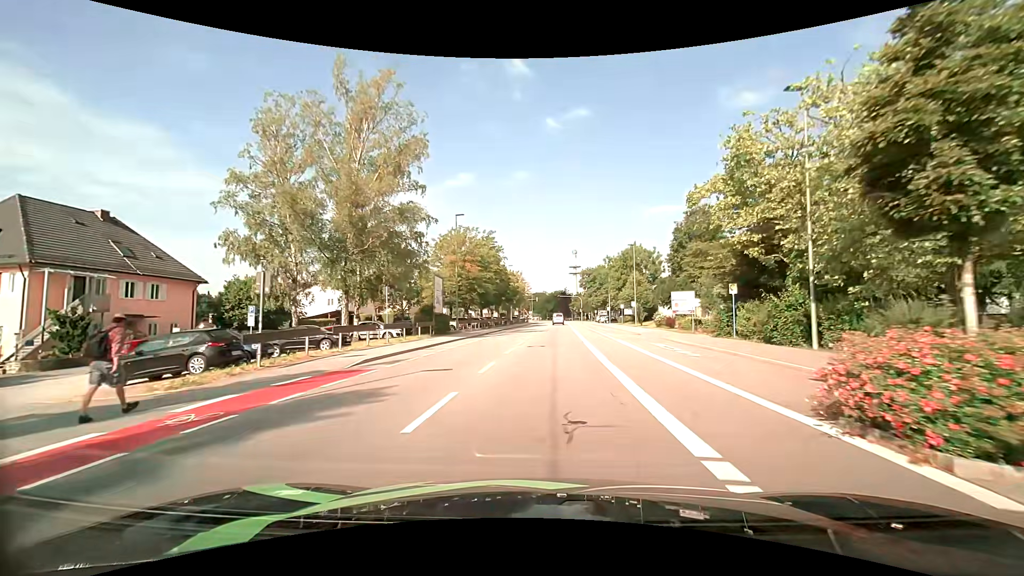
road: tertiary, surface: asphalt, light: Day
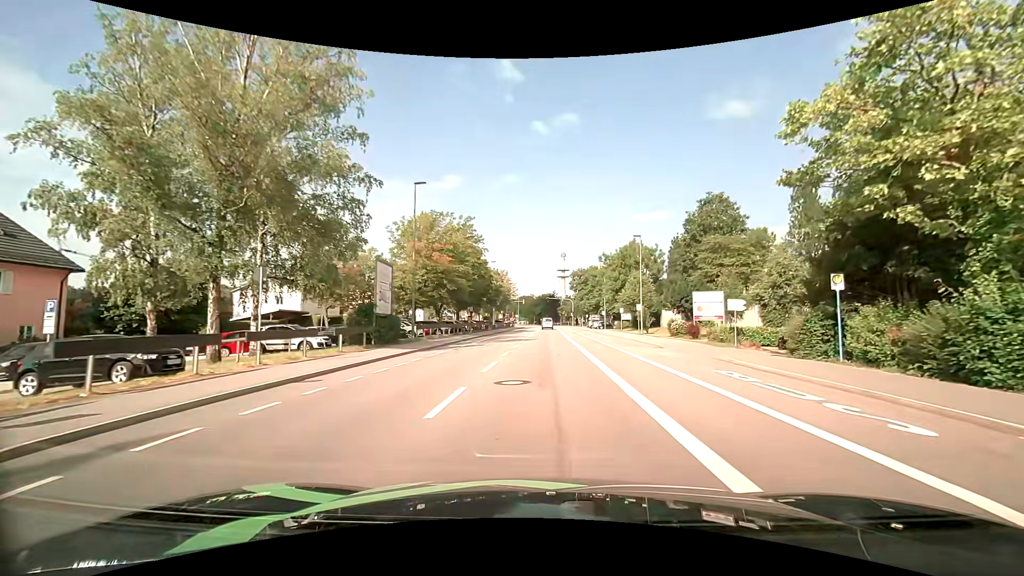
(0.0, +11.0) m; +1°
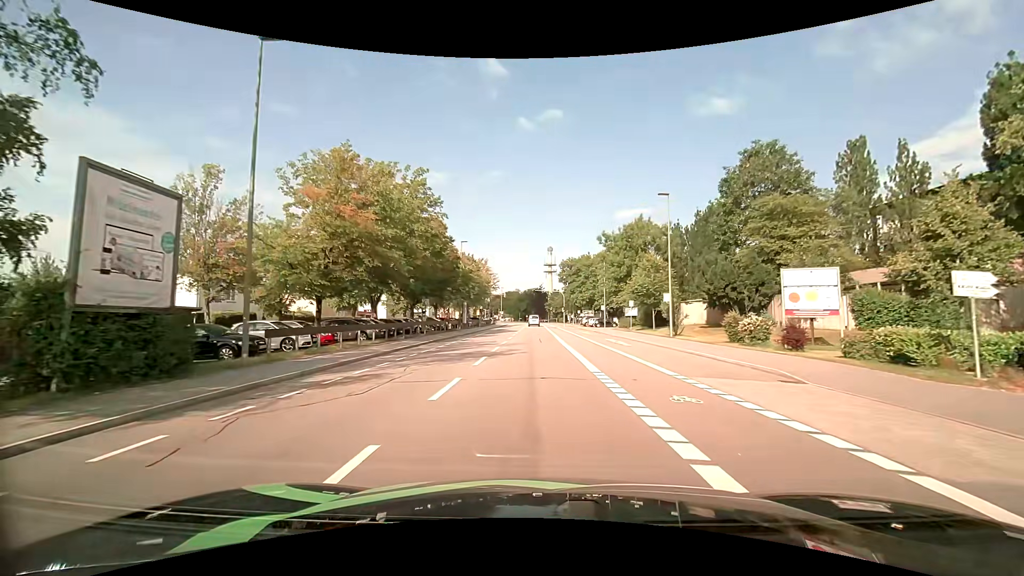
(+0.2, +16.6) m; +1°
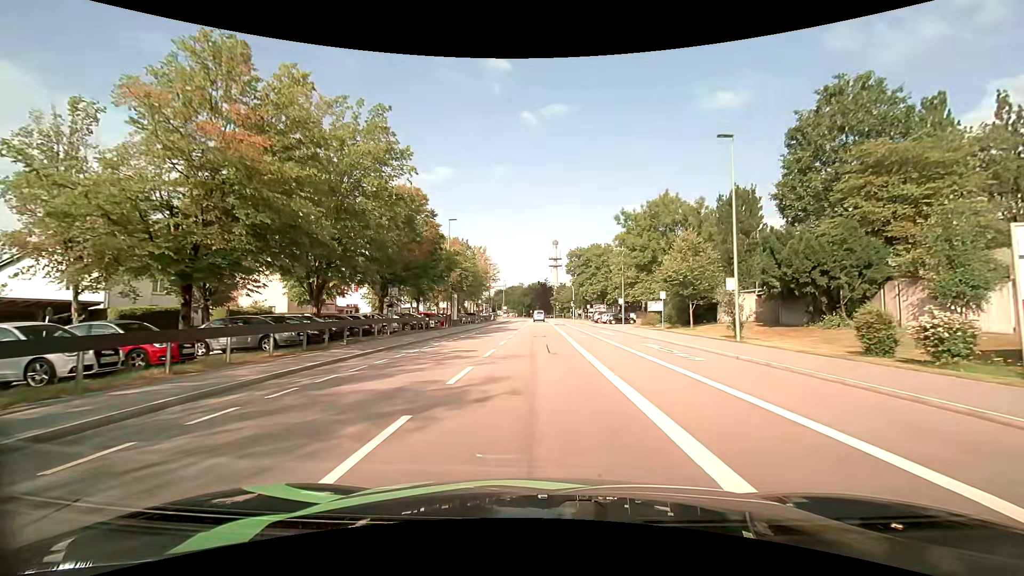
(0.0, +10.7) m; +1°
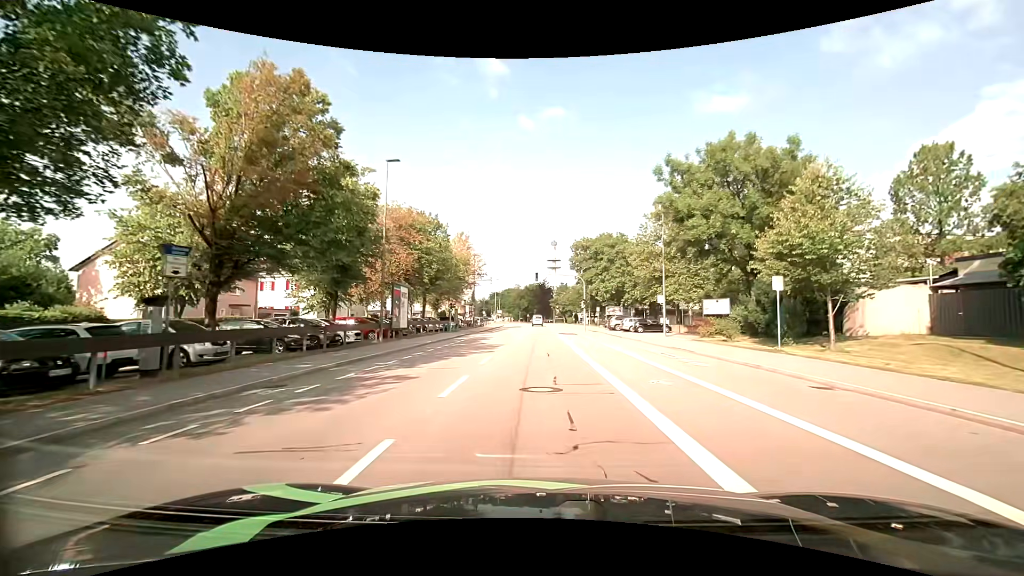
(-0.3, +19.1) m; -1°
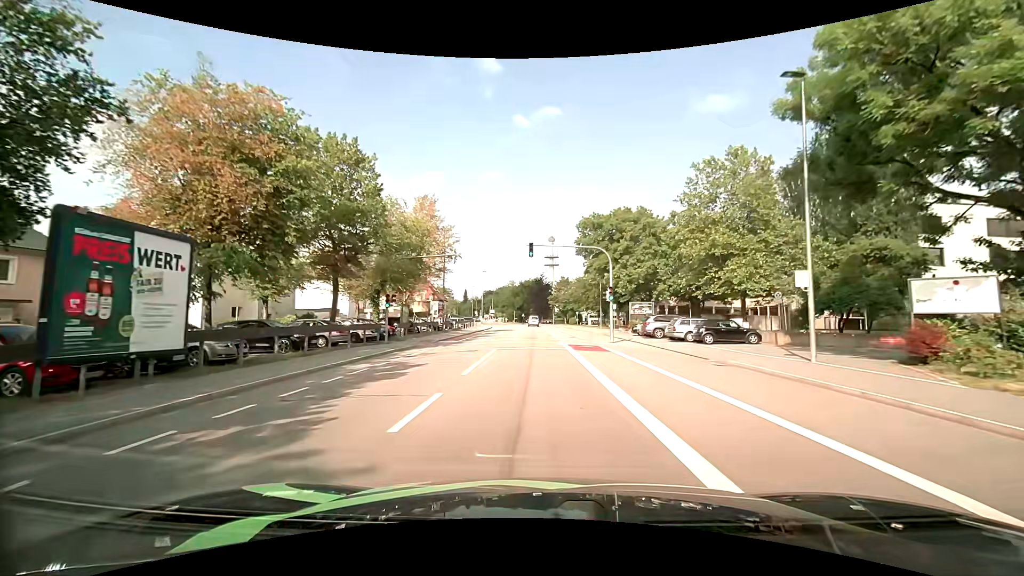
(0.0, +20.6) m; 0°
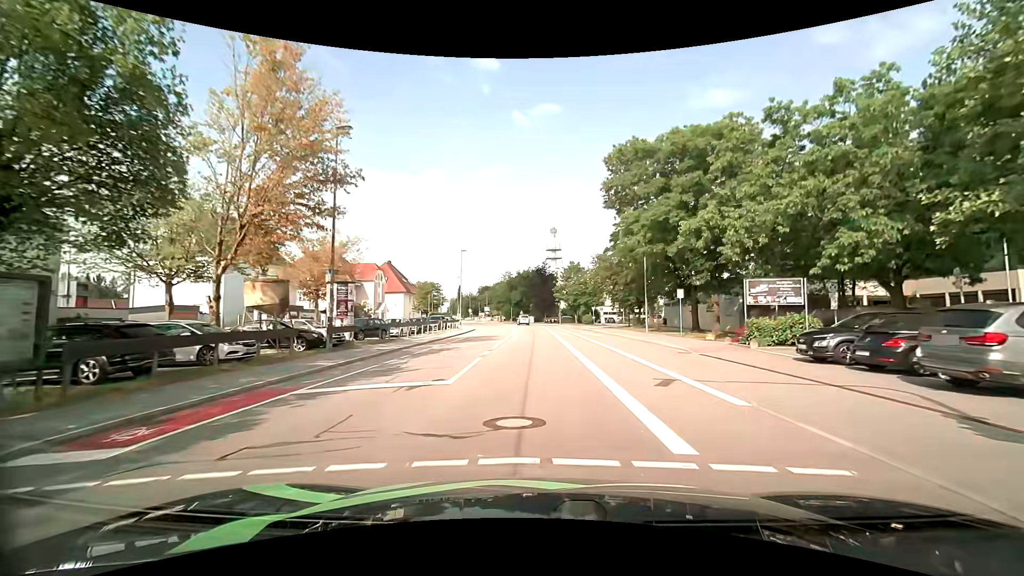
(0.0, +27.5) m; 0°
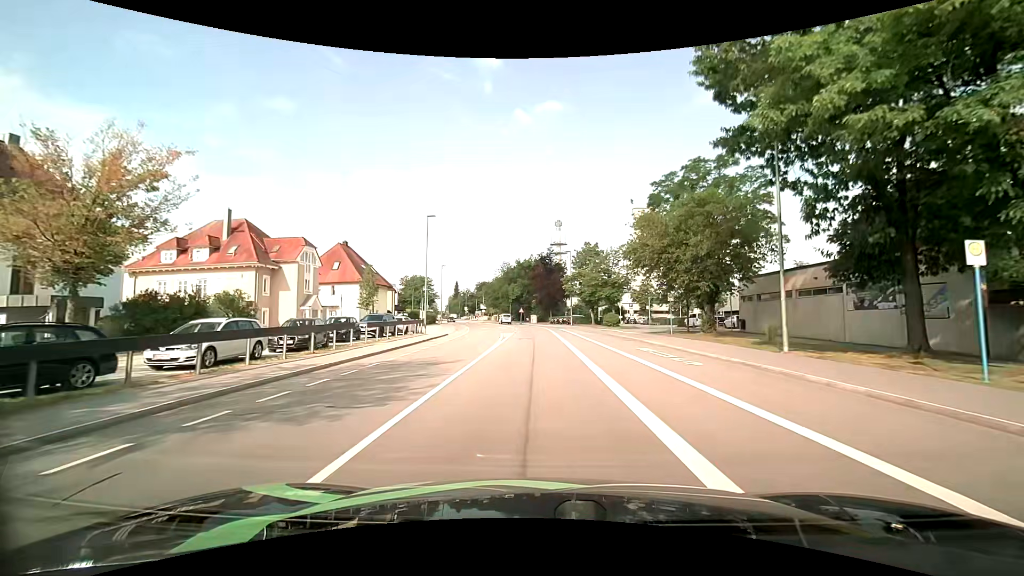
(0.0, +21.9) m; 0°
(0, +10) (0, +20) (0, +30) (0, +40) (0, +50) (-1, +60) (-2, +70) (-4, +80) (-6, +90) (-8, +99) m
